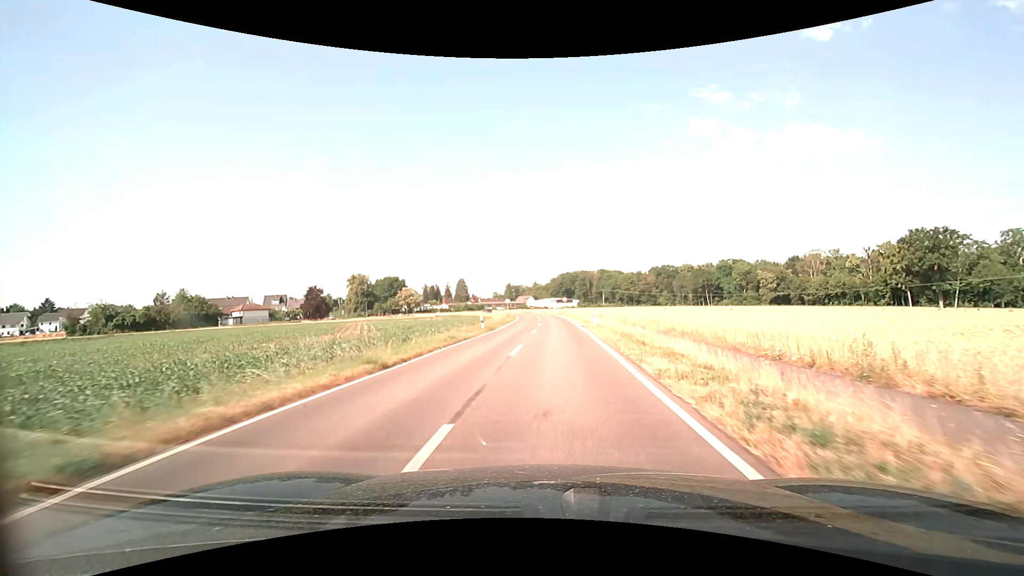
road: tertiary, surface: asphalt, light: Day
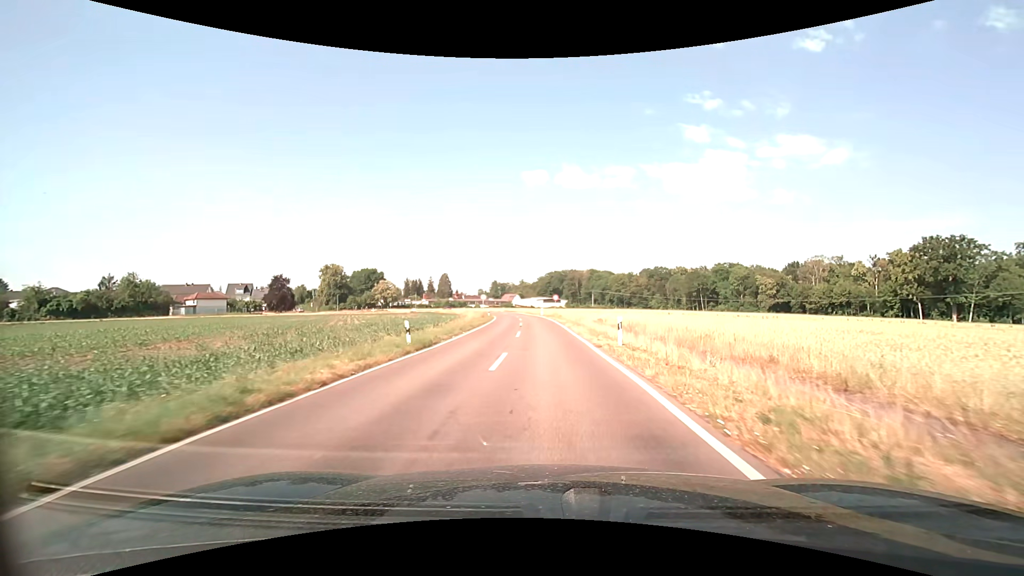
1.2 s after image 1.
(+0.1, +15.3) m; +1°
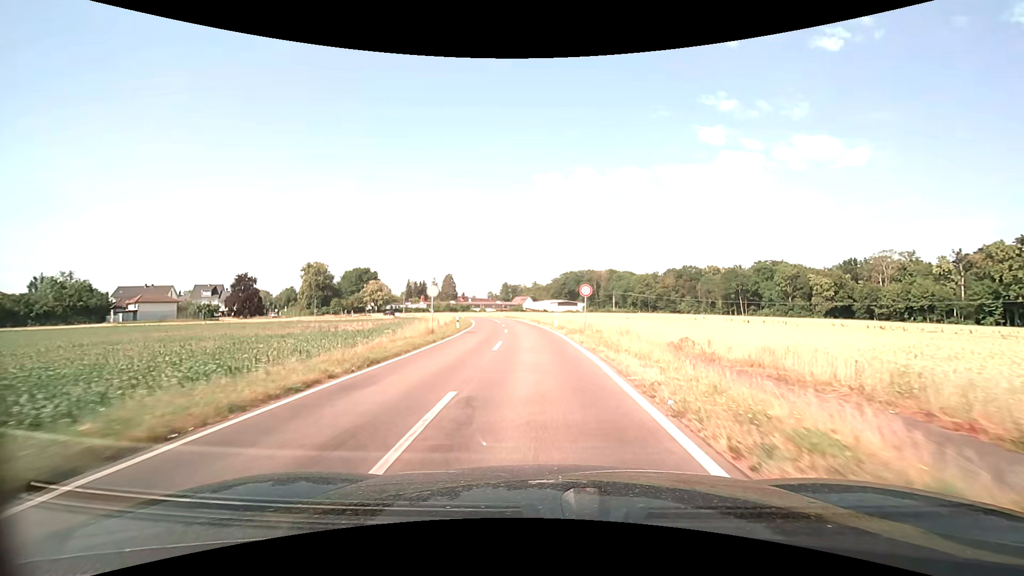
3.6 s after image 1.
(0.0, +30.5) m; -2°
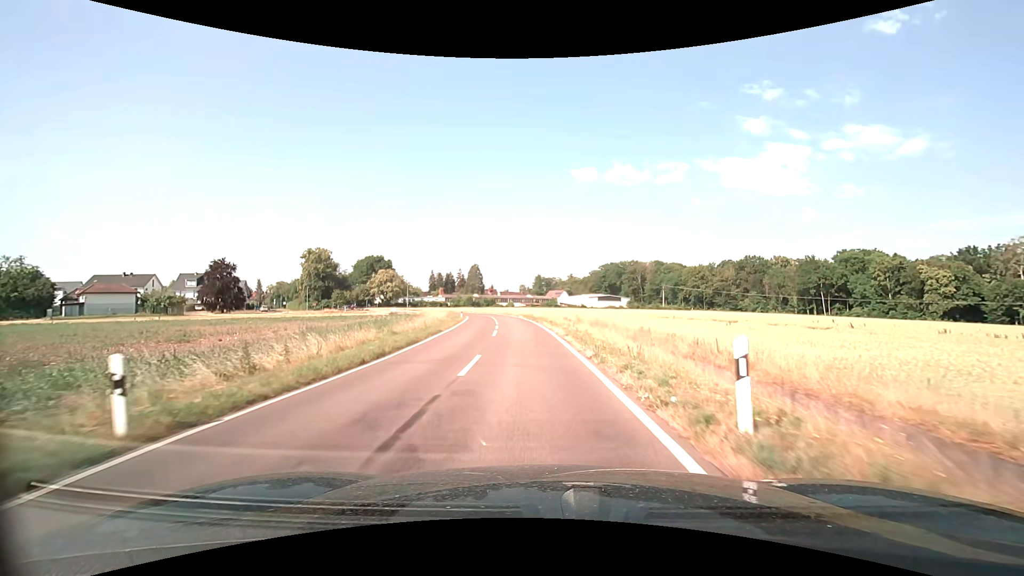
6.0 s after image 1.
(-0.7, +30.4) m; -4°
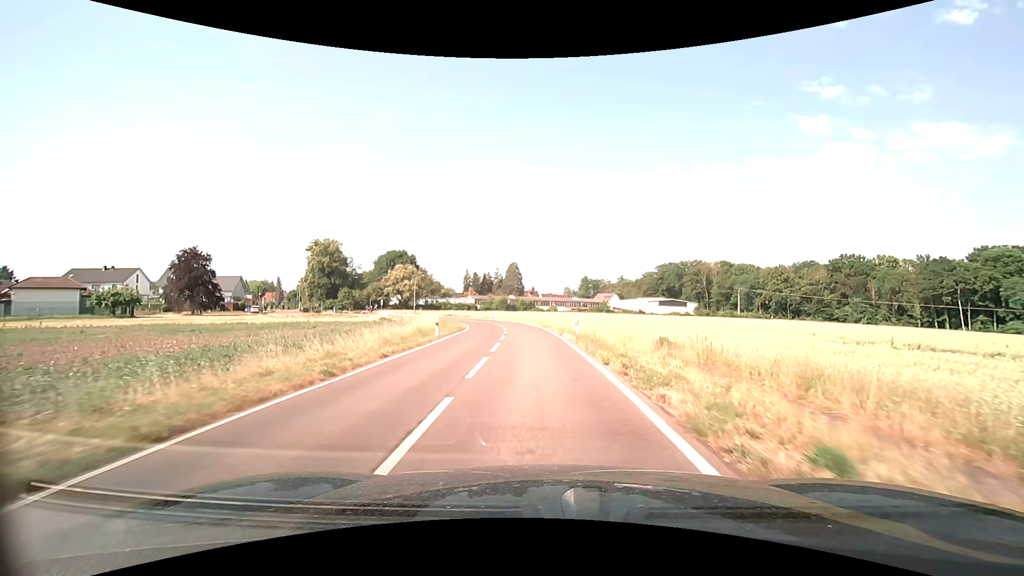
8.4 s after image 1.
(-1.5, +30.4) m; -5°
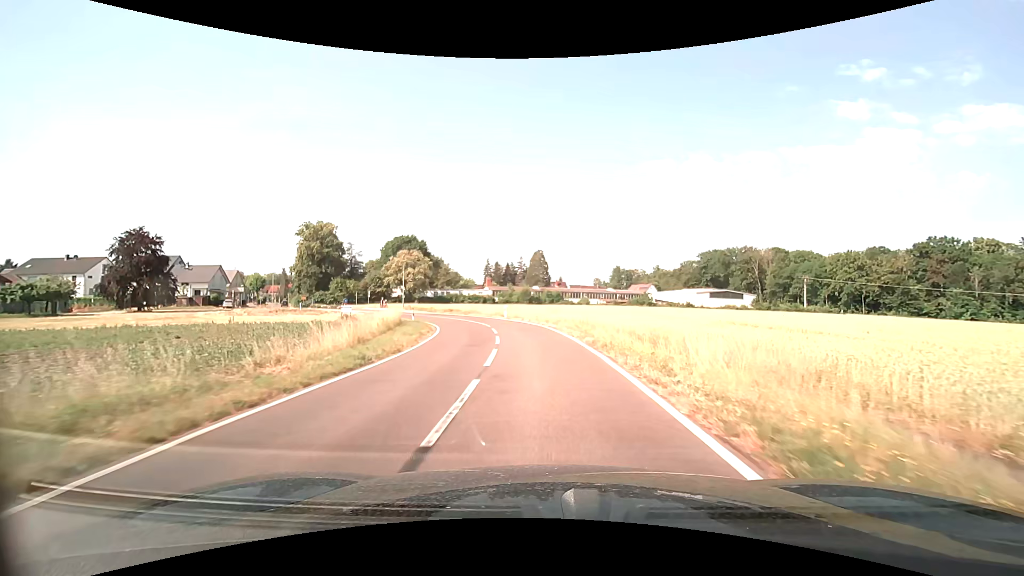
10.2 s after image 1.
(-0.7, +22.6) m; -3°
(0, +10) (-1, +20) (-2, +30) (-5, +40) (-9, +49) (-15, +57) (-21, +65) (-27, +73) (-33, +80) (-40, +87) m
